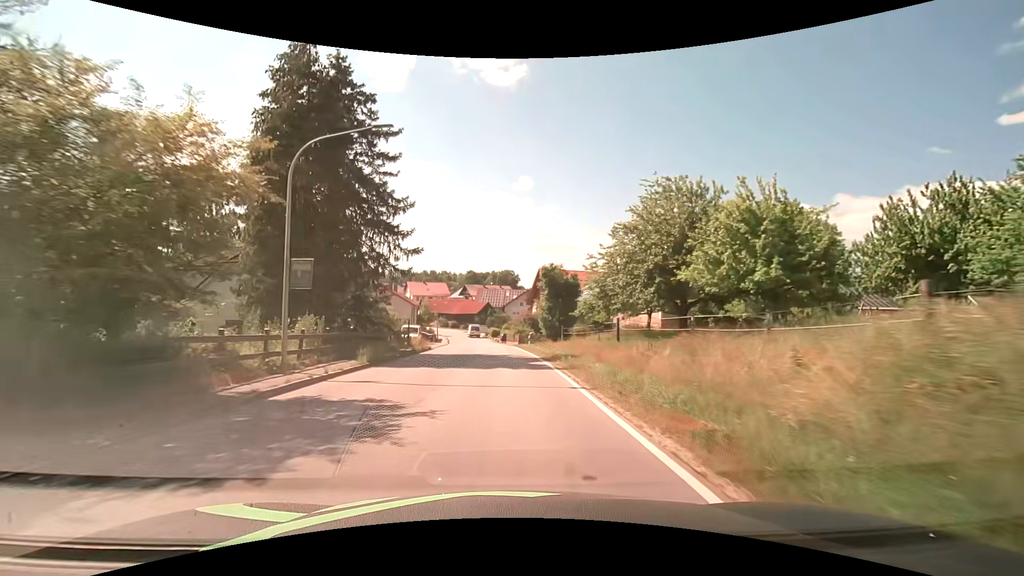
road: secondary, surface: asphalt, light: Day
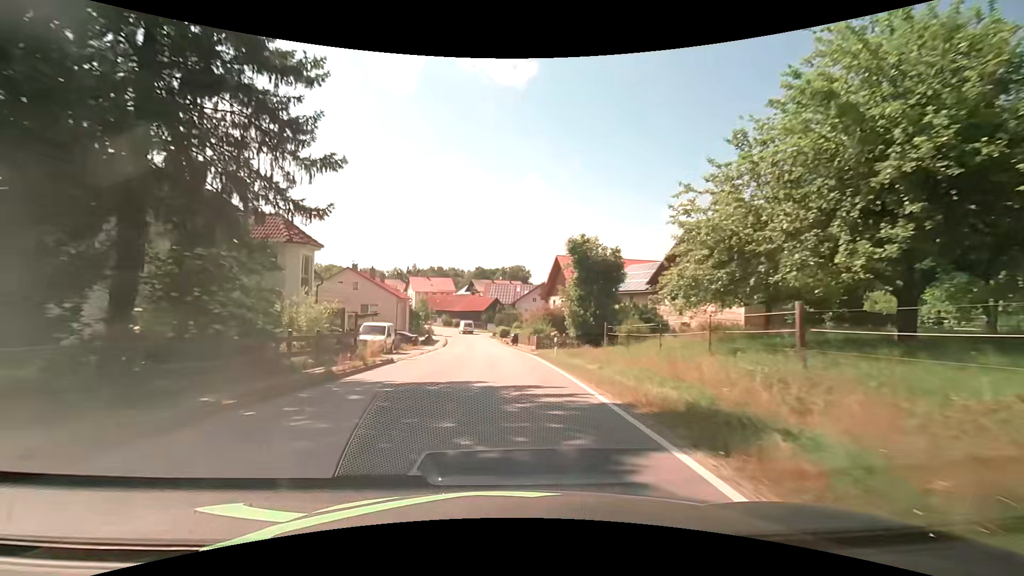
(-0.1, +15.3) m; -1°
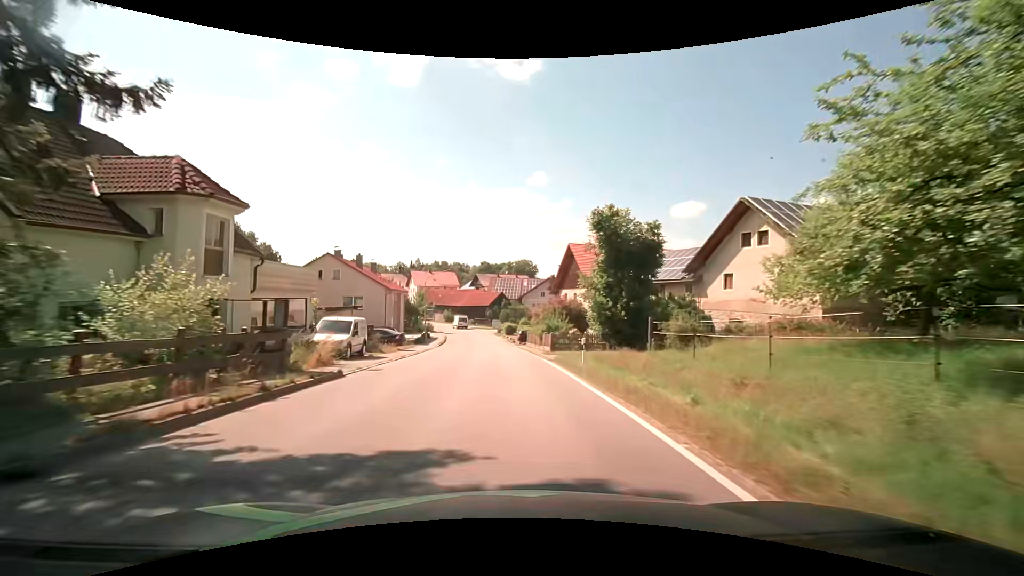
(0.0, +7.7) m; 0°
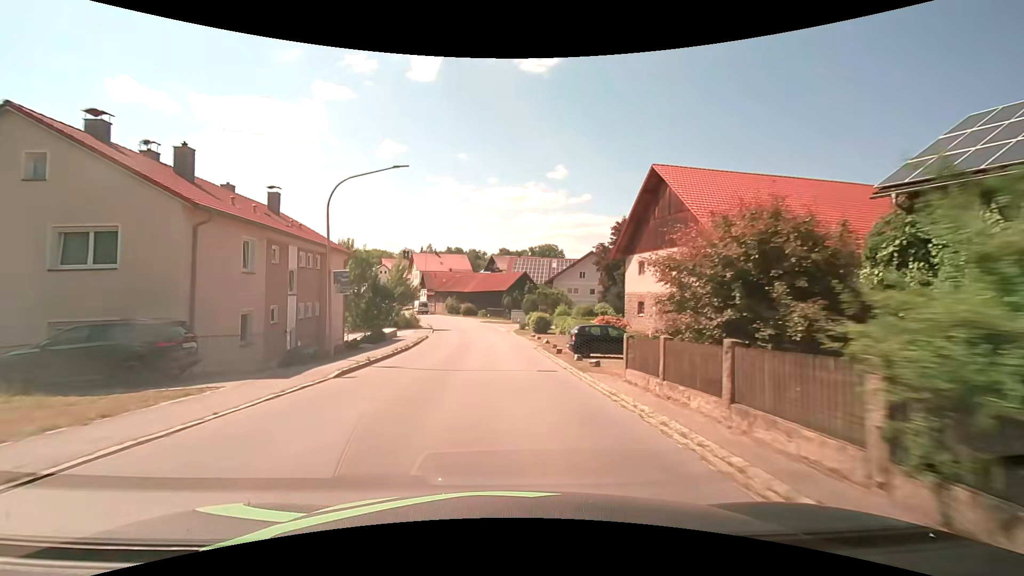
(-0.7, +30.7) m; -3°
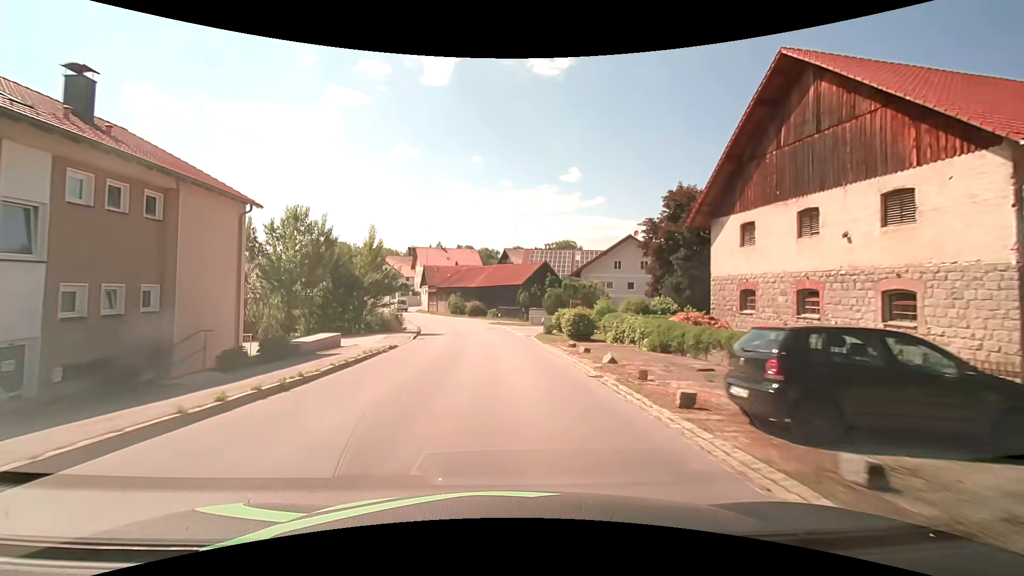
(-0.2, +15.3) m; -1°
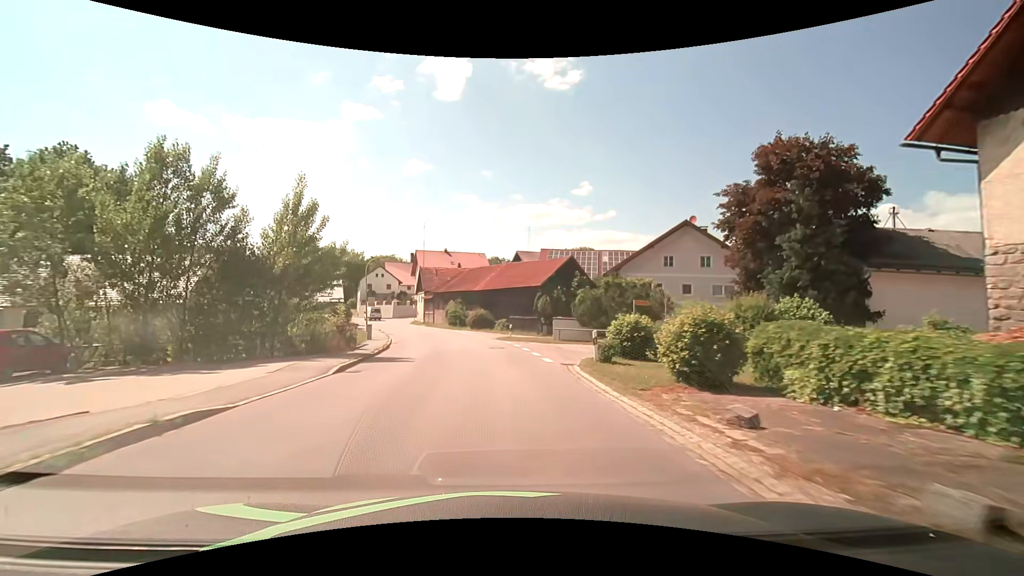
(-0.3, +15.1) m; -2°
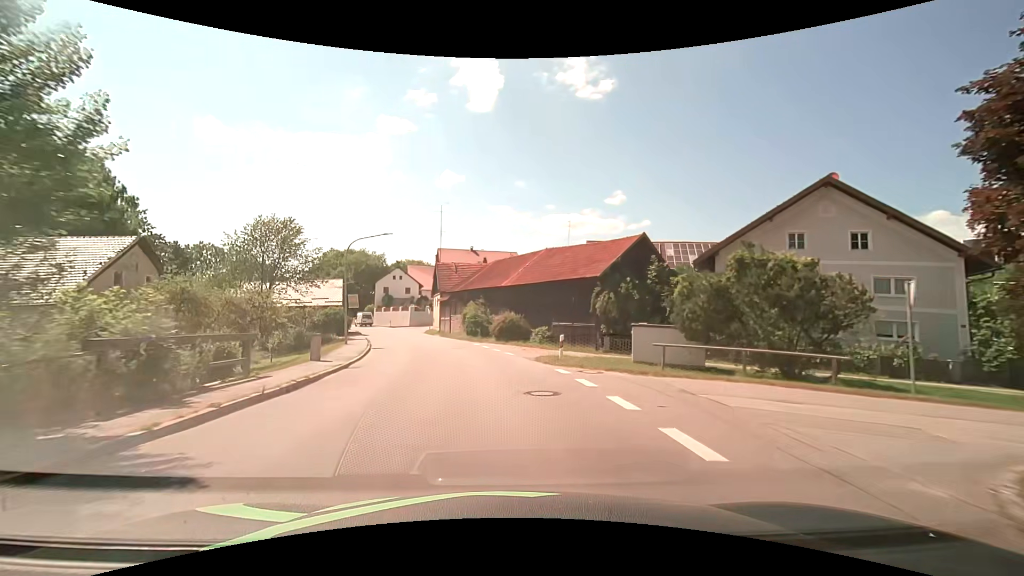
(-0.4, +15.0) m; -4°
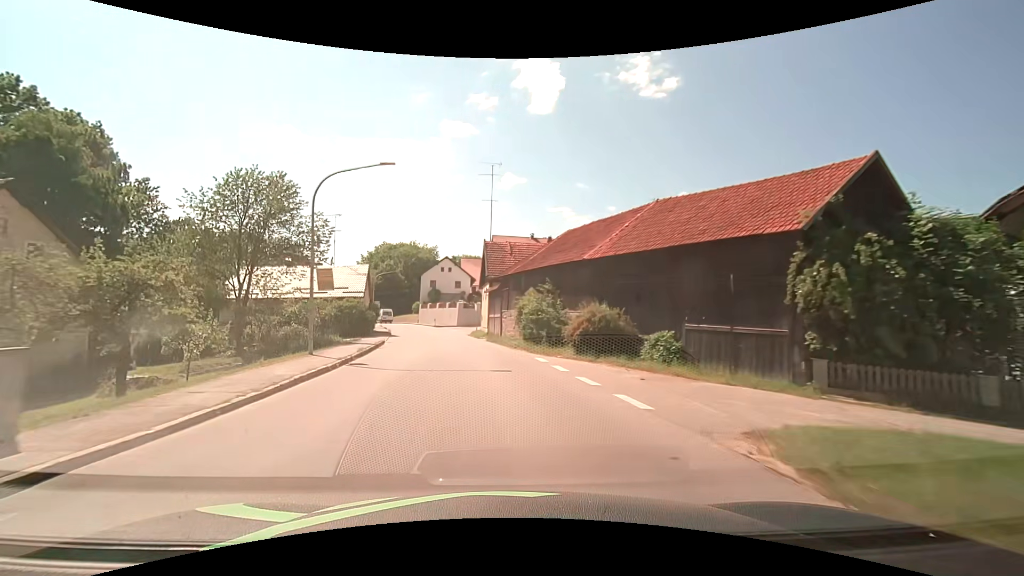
(-0.9, +15.0) m; -7°
(0, +10) (-1, +20) (-3, +30) (-5, +40) (-7, +49) (-9, +59) (-12, +69) (-16, +78) (-20, +87) (-25, +96) m
